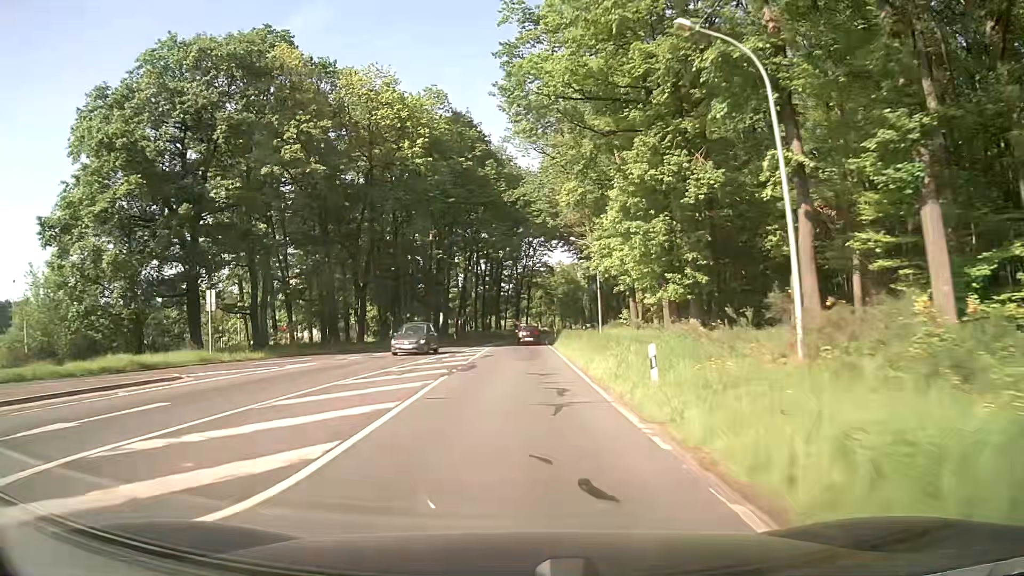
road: secondary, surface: asphalt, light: Day
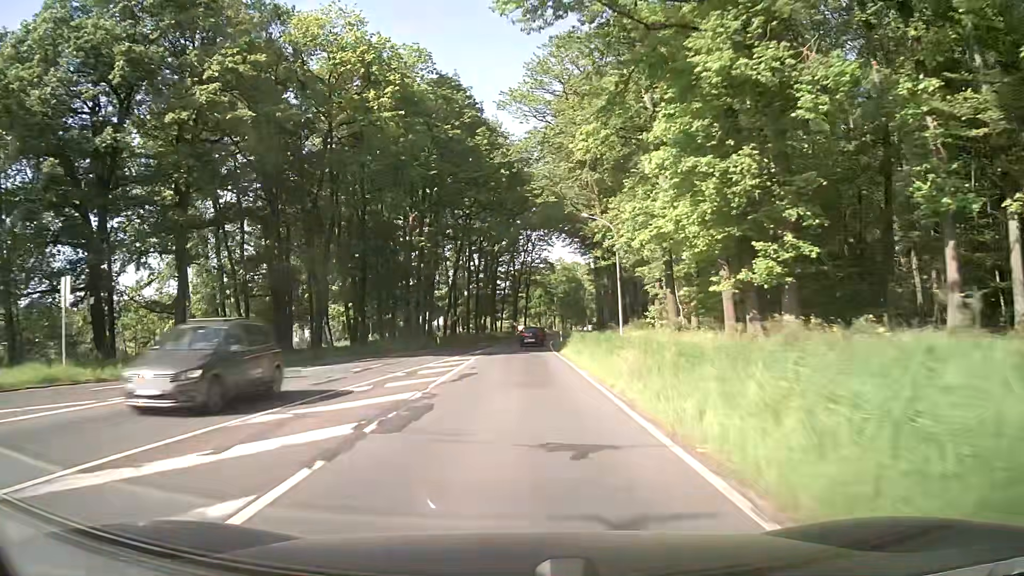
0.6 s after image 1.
(0.0, +11.5) m; 0°
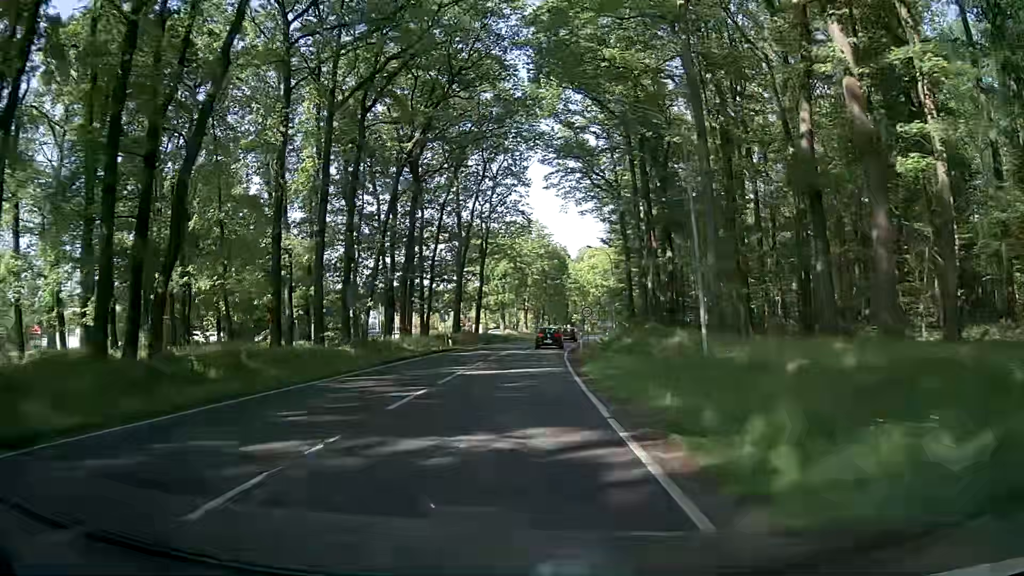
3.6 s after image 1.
(+1.4, +57.3) m; +4°
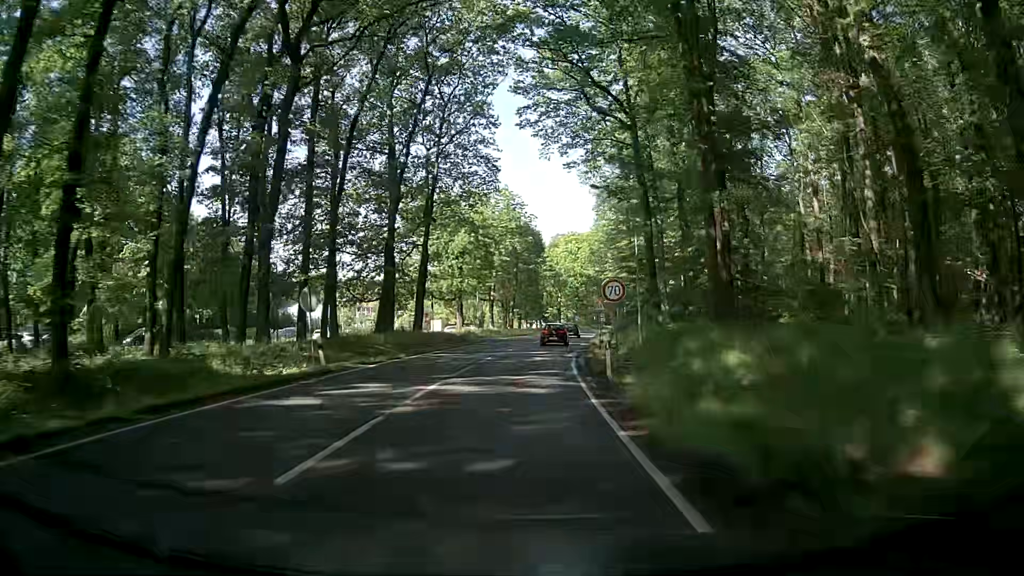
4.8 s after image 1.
(+0.2, +22.9) m; +2°
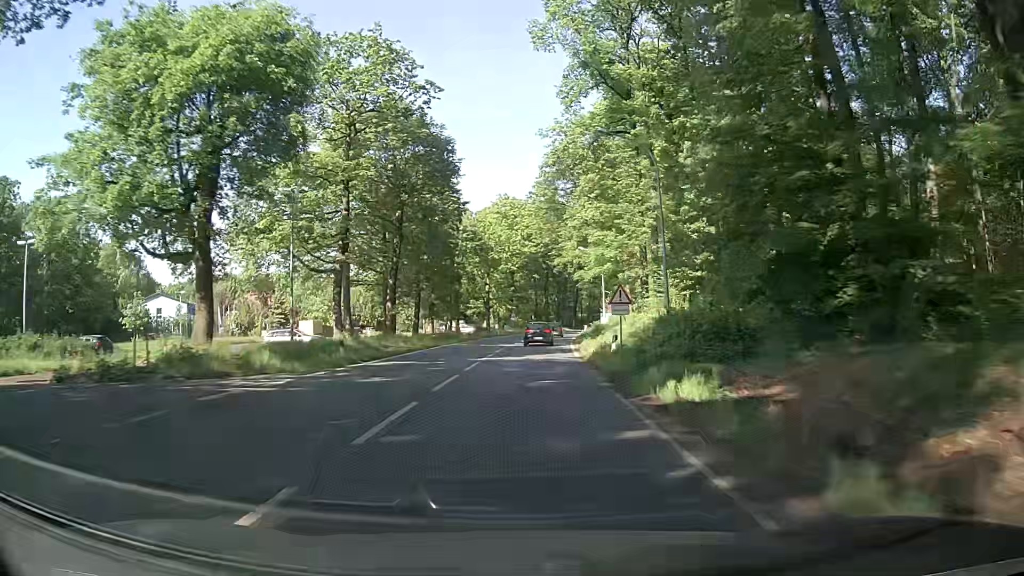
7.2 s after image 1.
(+2.4, +45.8) m; +6°
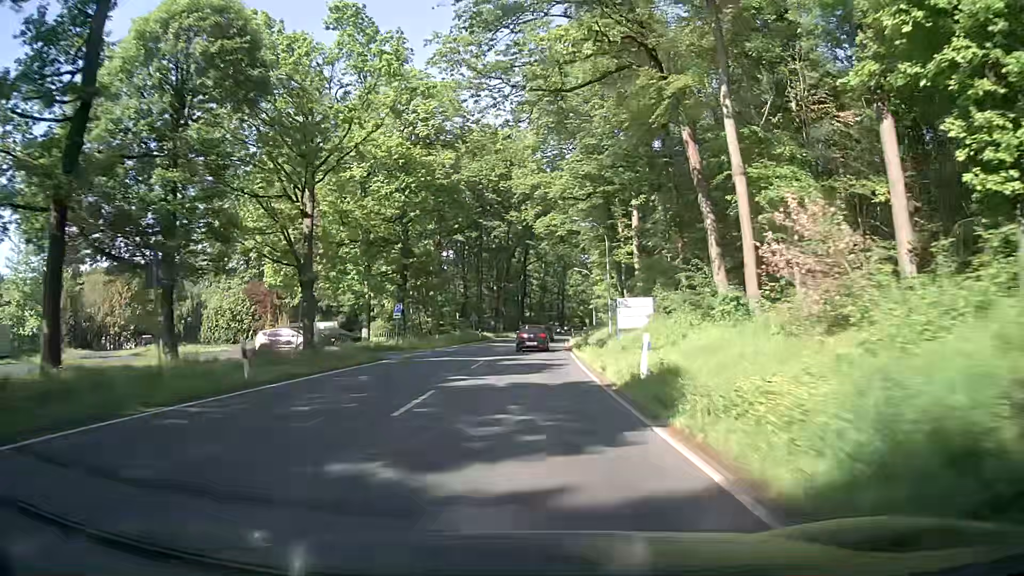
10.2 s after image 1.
(+3.1, +57.2) m; +6°
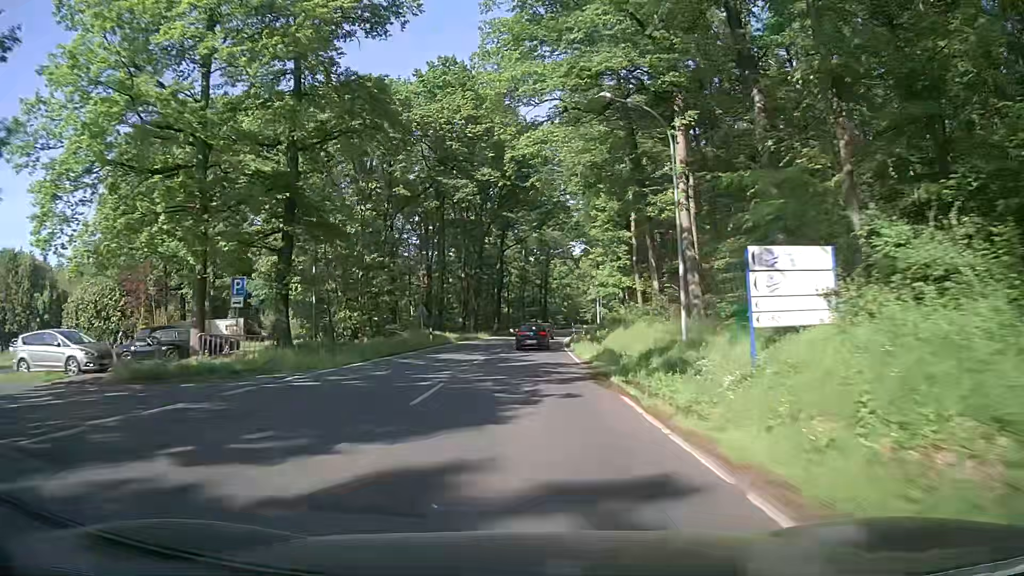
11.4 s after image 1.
(+0.3, +22.8) m; +1°
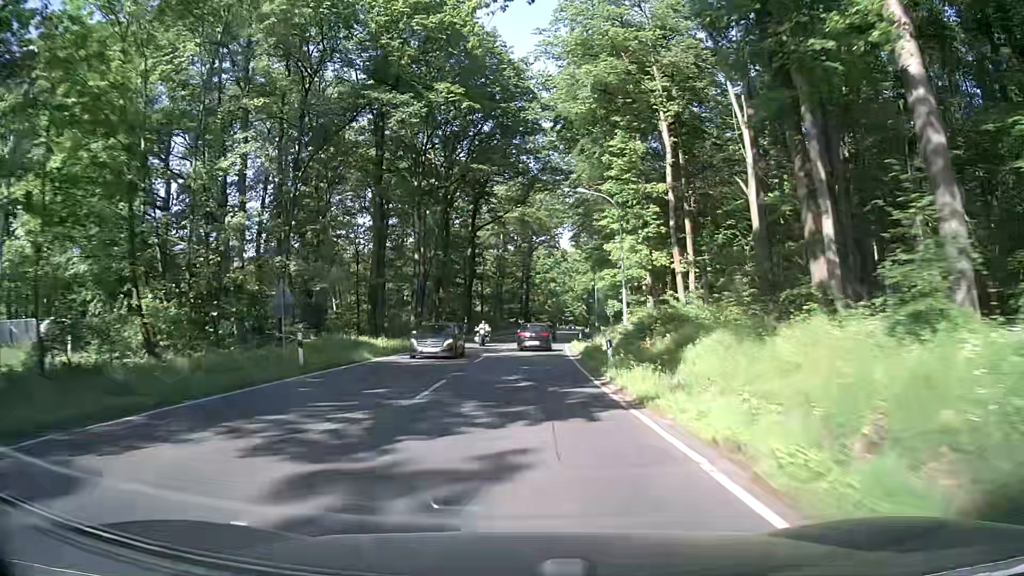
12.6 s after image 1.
(+0.6, +22.8) m; +2°
(0, +10) (0, +20) (+1, +30) (+1, +40) (+2, +50) (+2, +60) (+3, +70) (+4, +80) (+5, +90) (+7, +100) m
